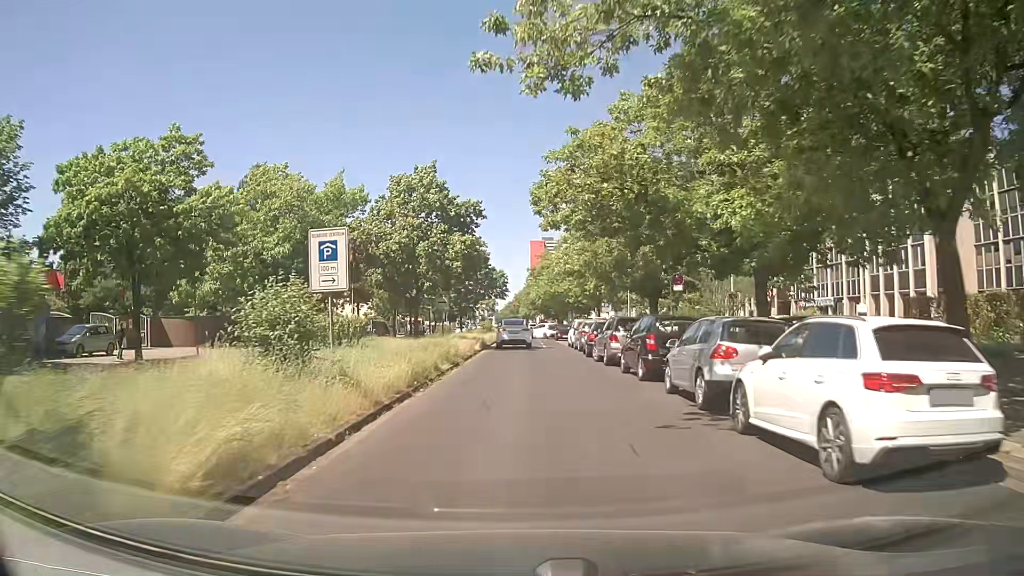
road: secondary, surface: asphalt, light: Day
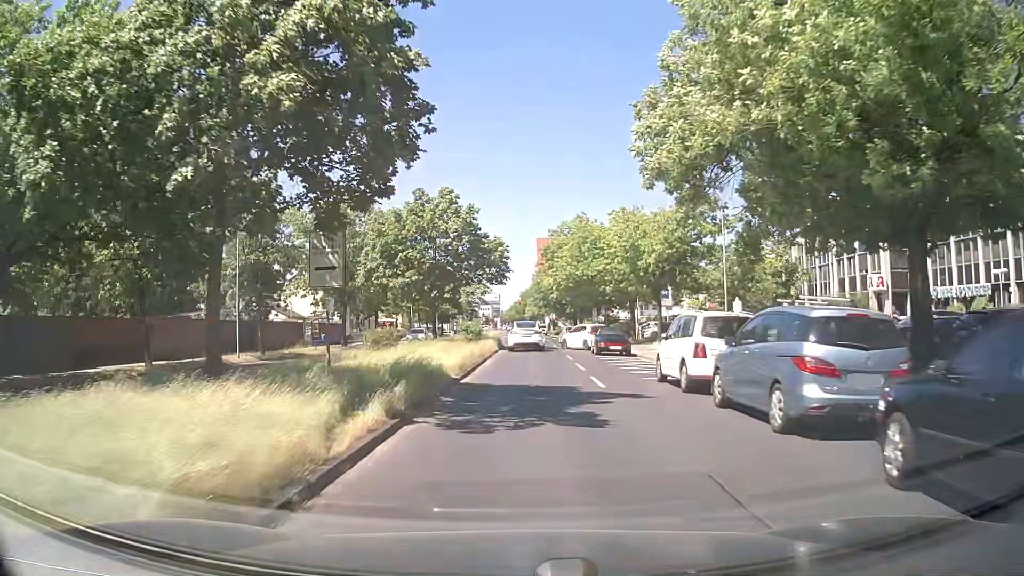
(-0.1, +25.2) m; 0°
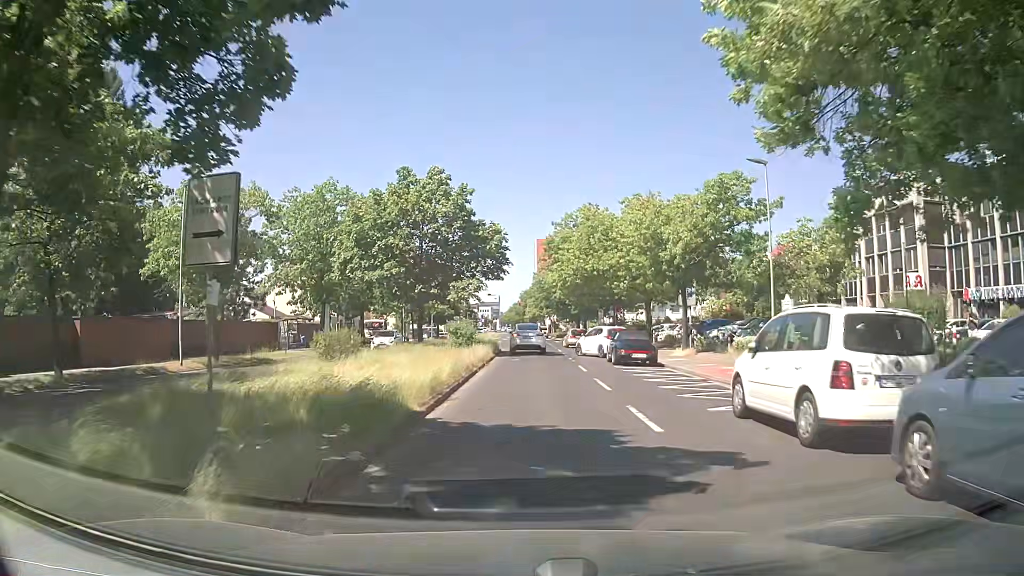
(0.0, +6.0) m; -1°
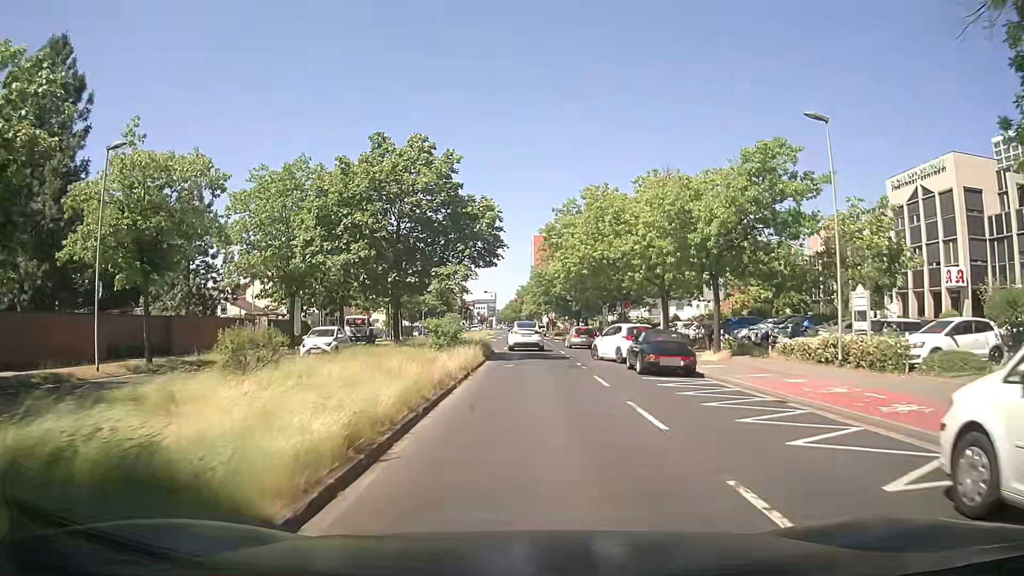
(0.0, +6.0) m; 0°
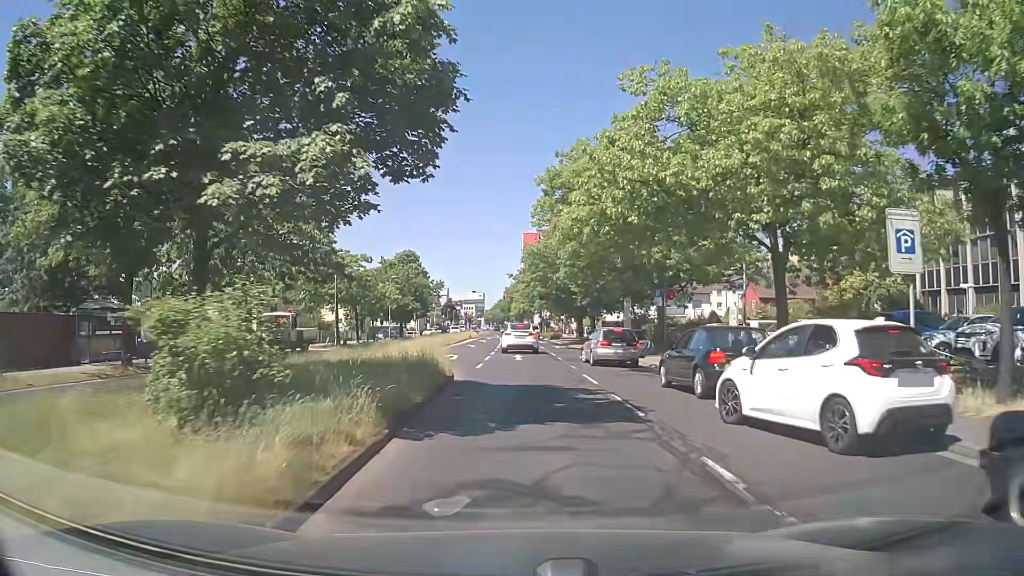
(+0.1, +18.1) m; 0°
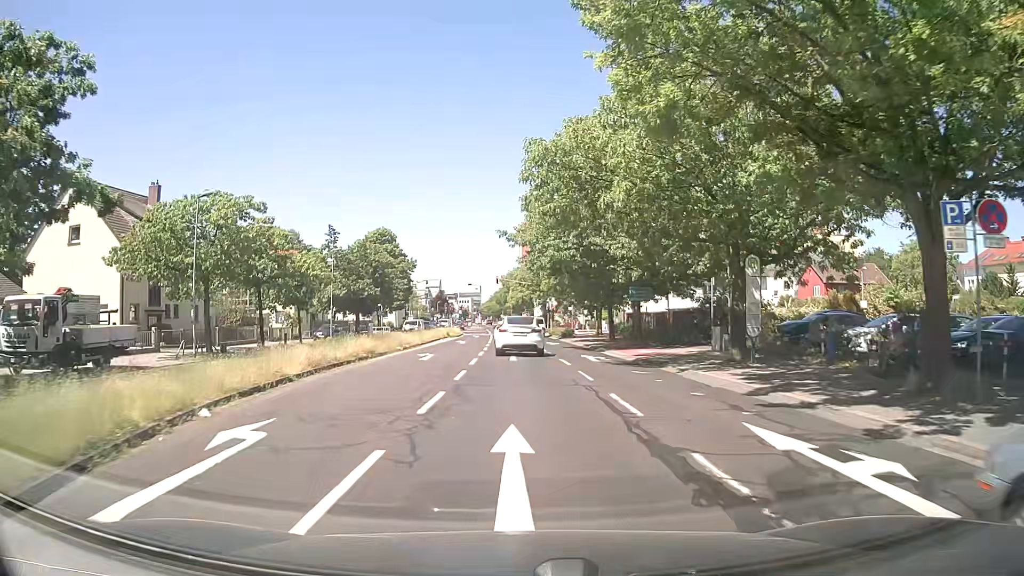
(+0.2, +24.4) m; +1°
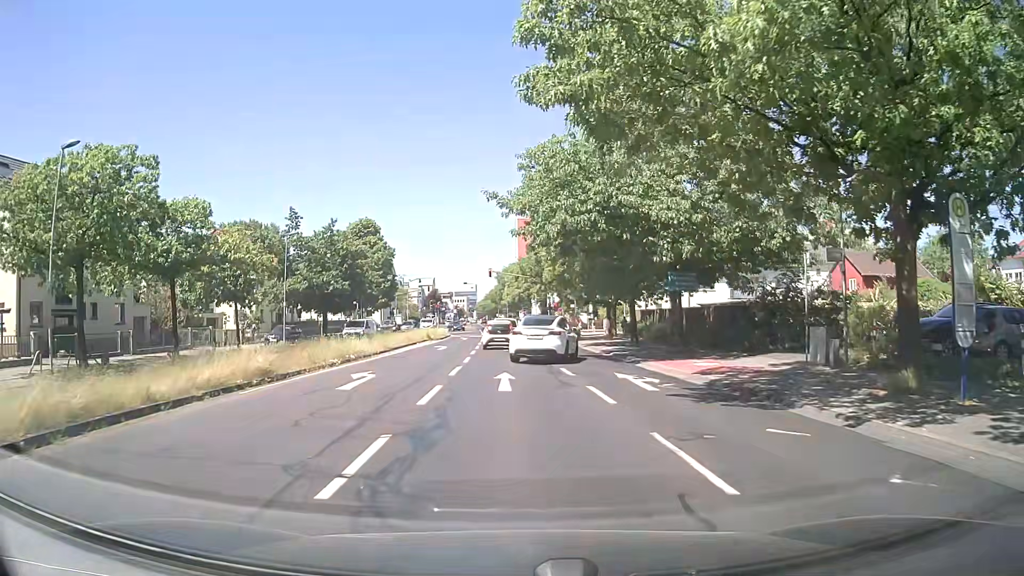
(0.0, +10.5) m; 0°
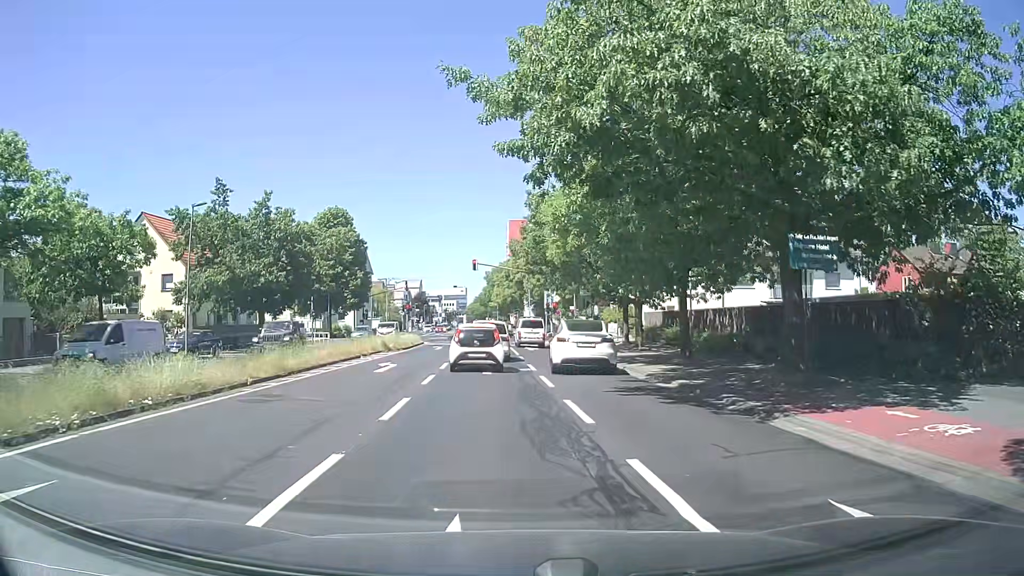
(0.0, +13.0) m; +1°
(+1, +10) (+2, +20) (+2, +30) (+1, +40) (+1, +50) (0, +60) (-1, +70) (-1, +80) (-3, +90) (-4, +100) m
